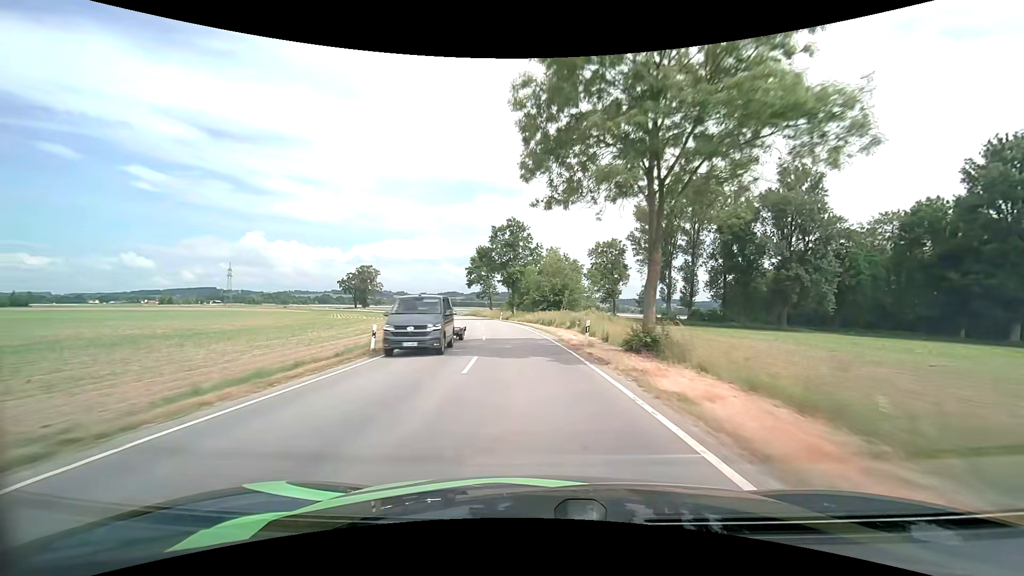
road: tertiary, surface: asphalt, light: Day
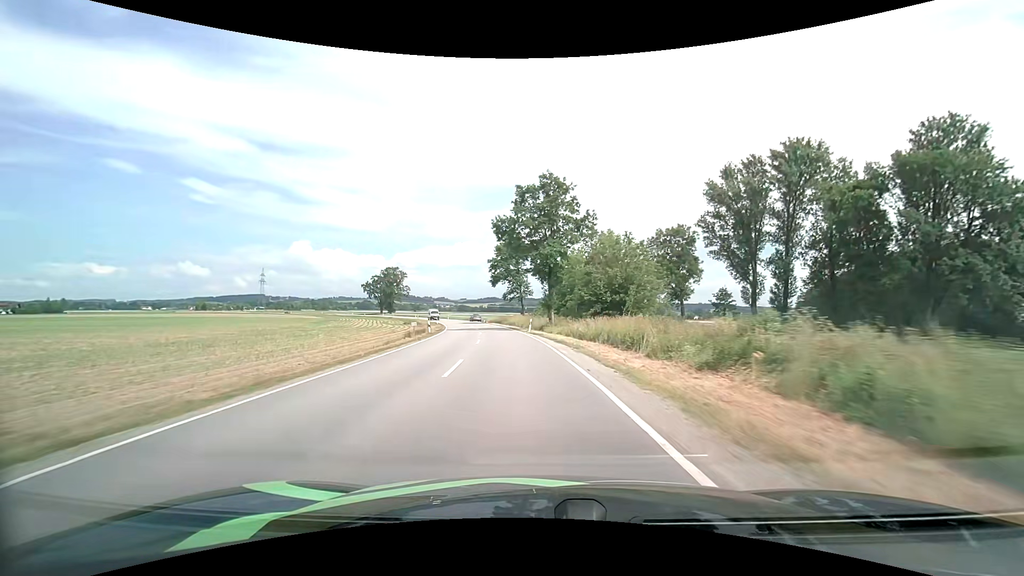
(-0.9, +24.5) m; -4°
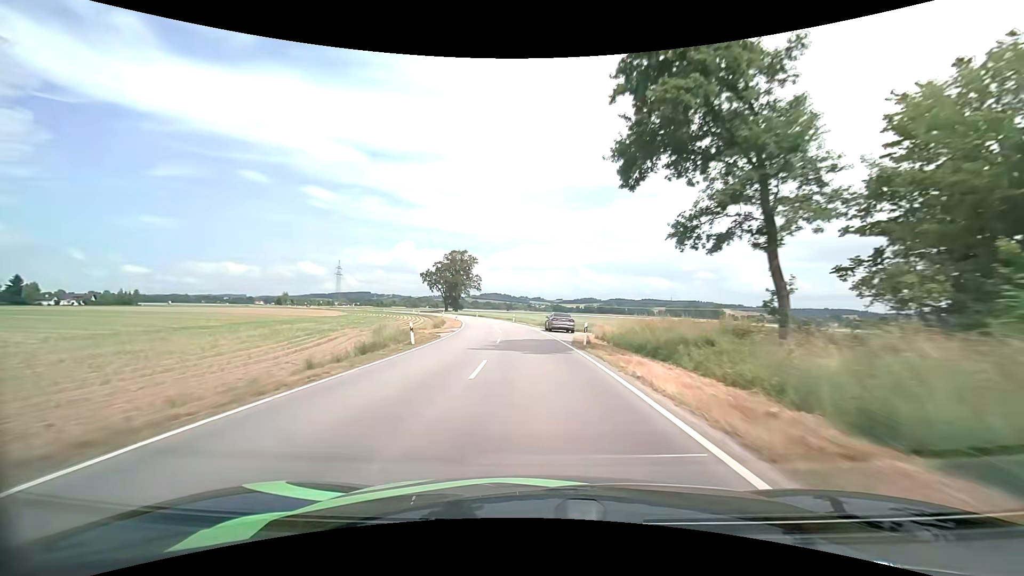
(-6.7, +60.8) m; -11°
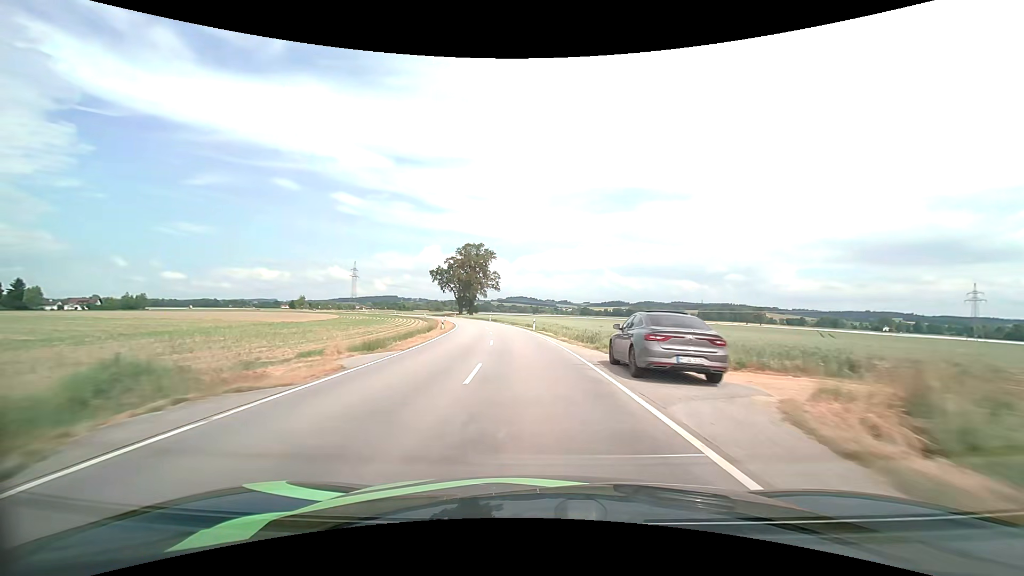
(-0.7, +25.1) m; -3°
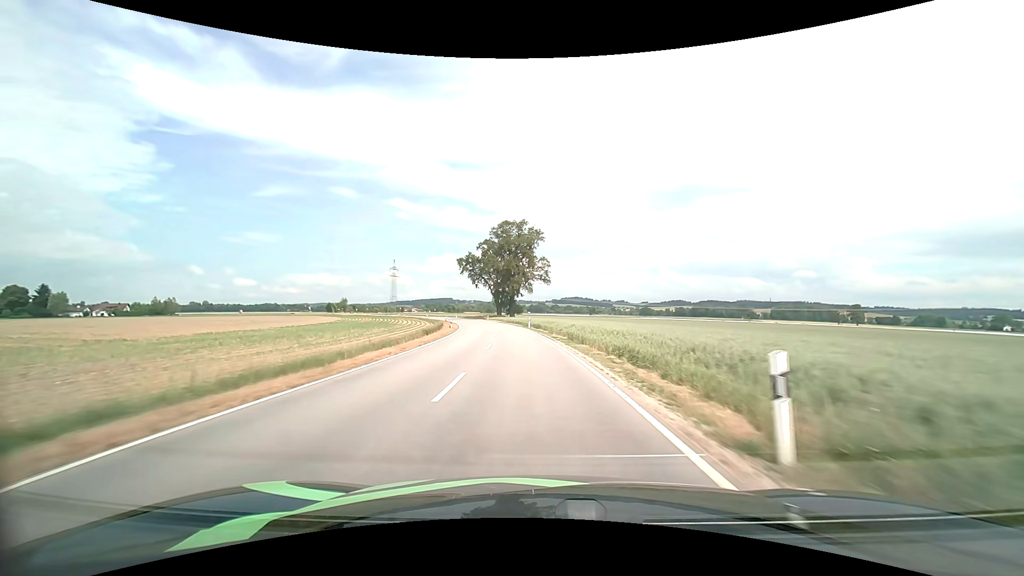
(-2.0, +38.3) m; -6°
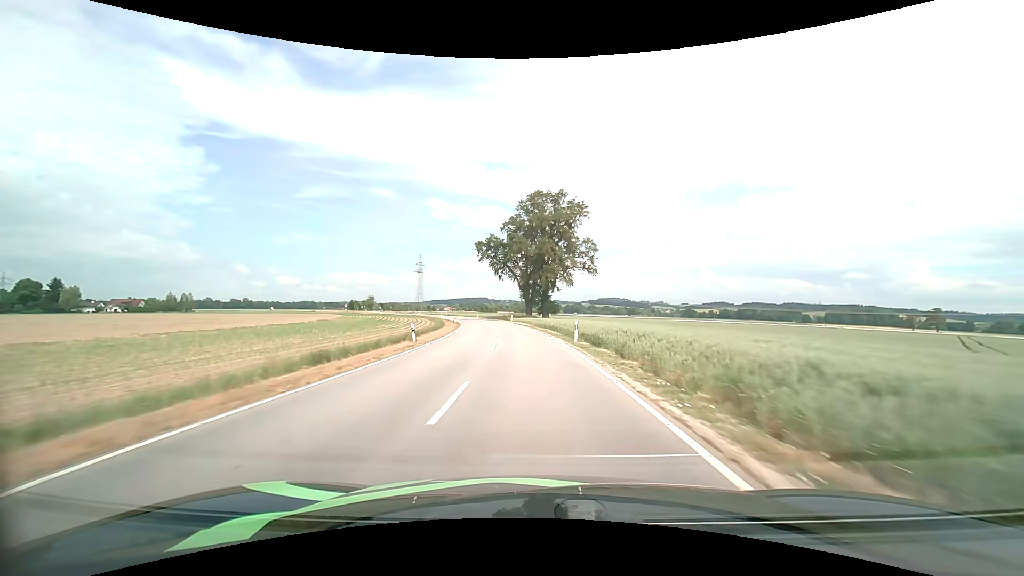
(-1.0, +26.0) m; -4°
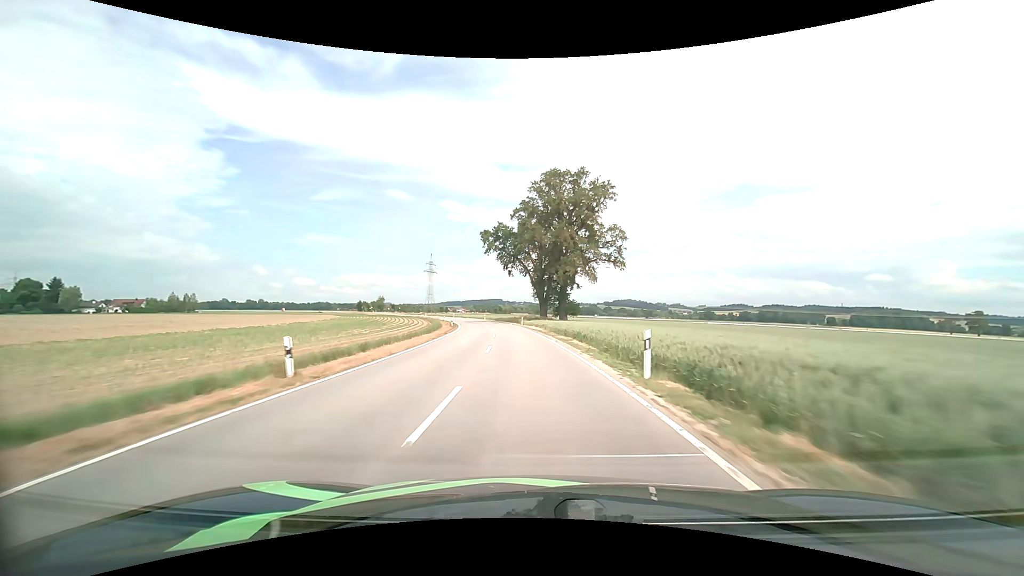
(-0.2, +13.1) m; -2°
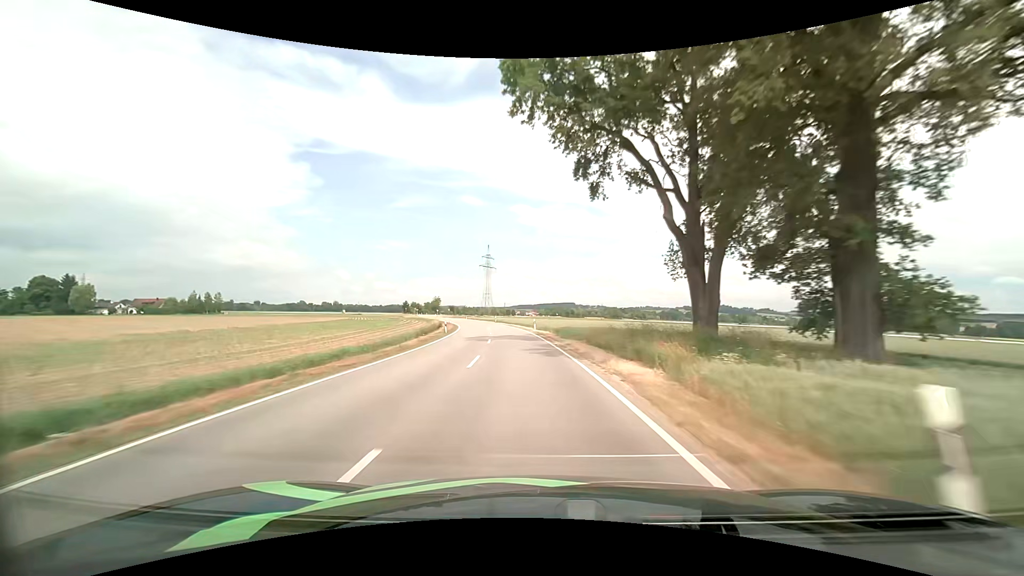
(-3.5, +52.8) m; -8°
(0, +10) (-1, +20) (-1, +30) (-2, +40) (-4, +50) (-5, +60) (-7, +70) (-9, +79) (-11, +89) (-13, +99) m
